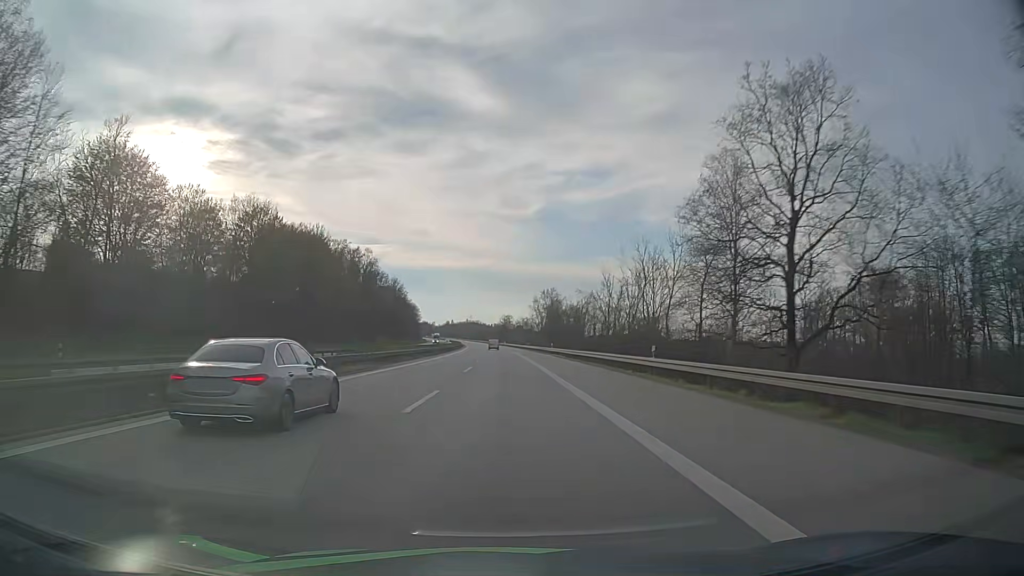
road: motorway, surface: asphalt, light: Day
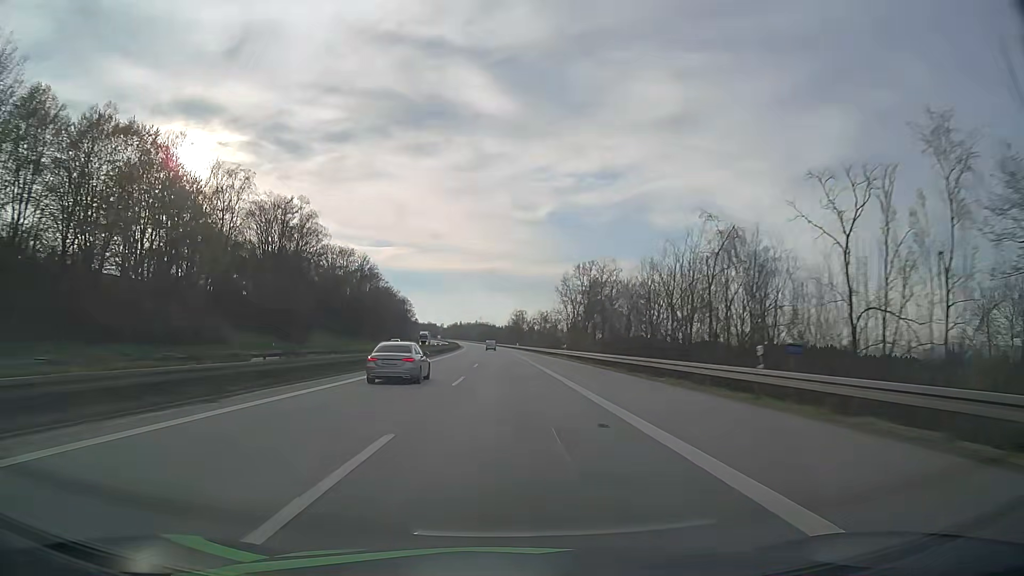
(-0.2, +63.5) m; -1°
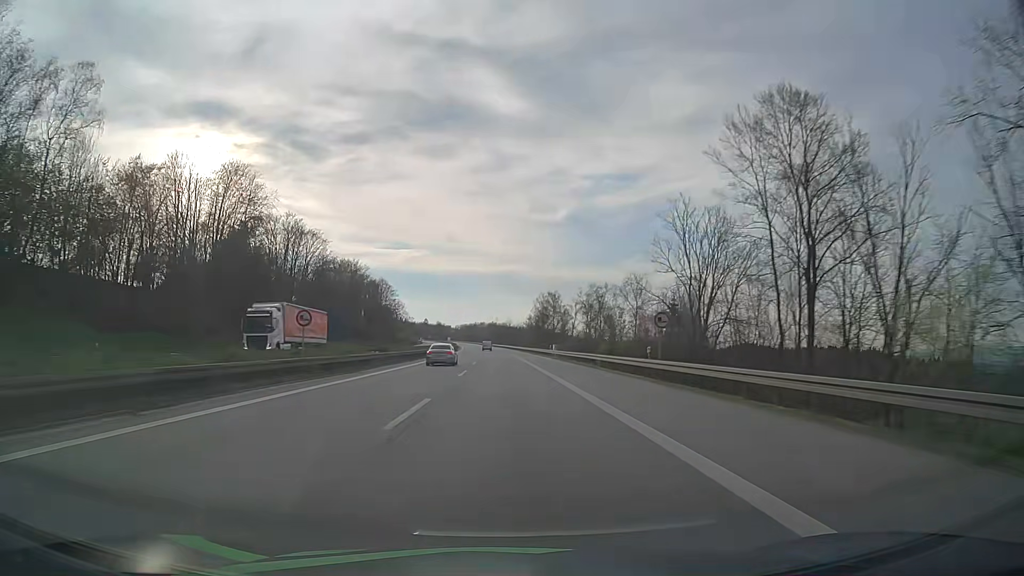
(-0.9, +83.7) m; -1°
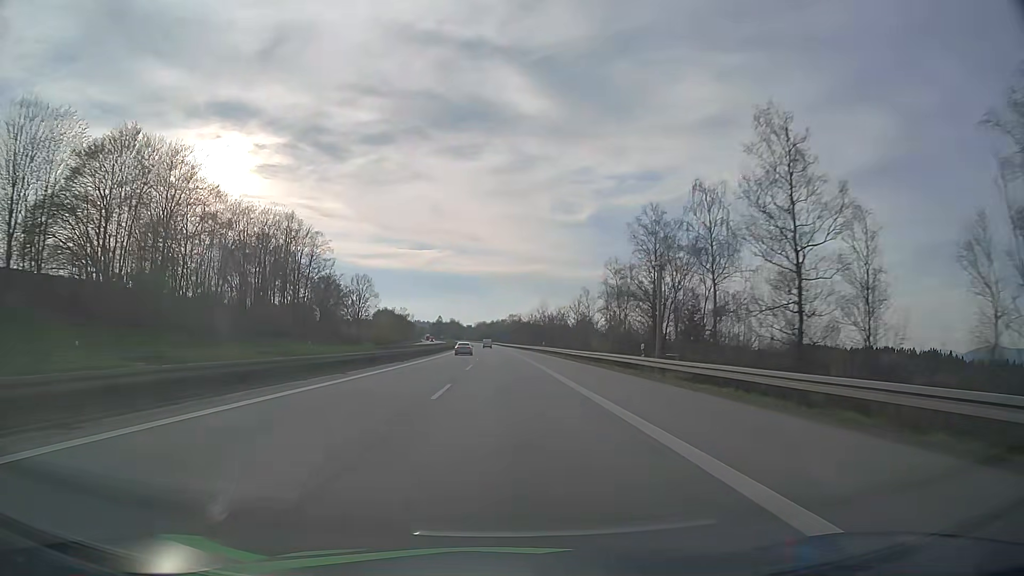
(-1.9, +103.1) m; -2°
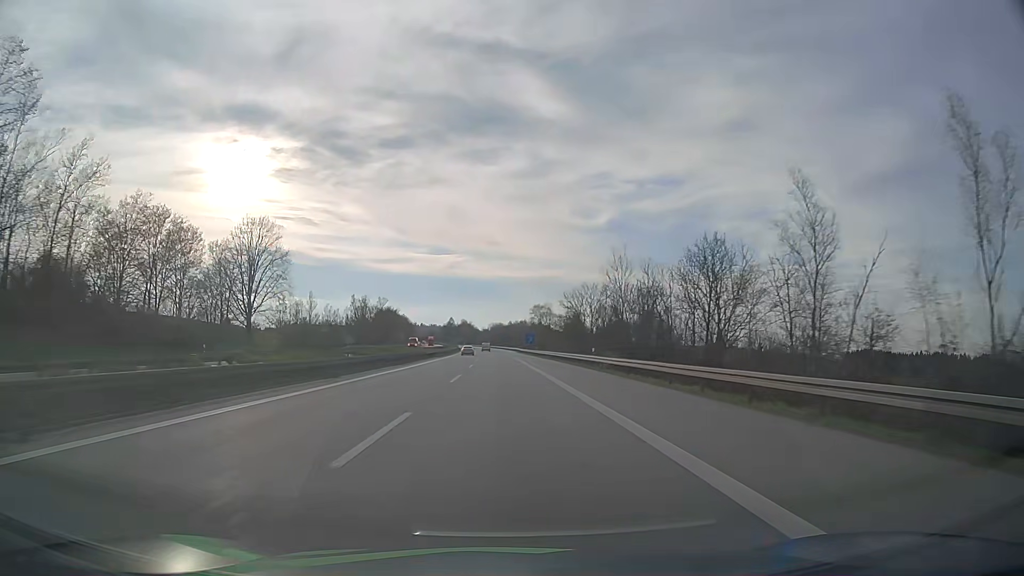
(-1.1, +81.3) m; -2°
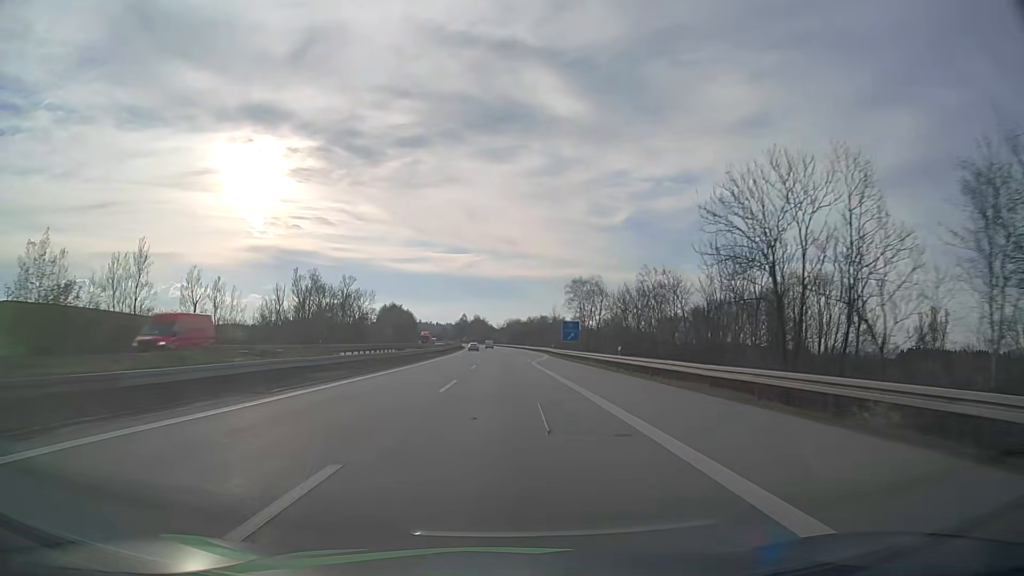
(-0.6, +60.3) m; -1°
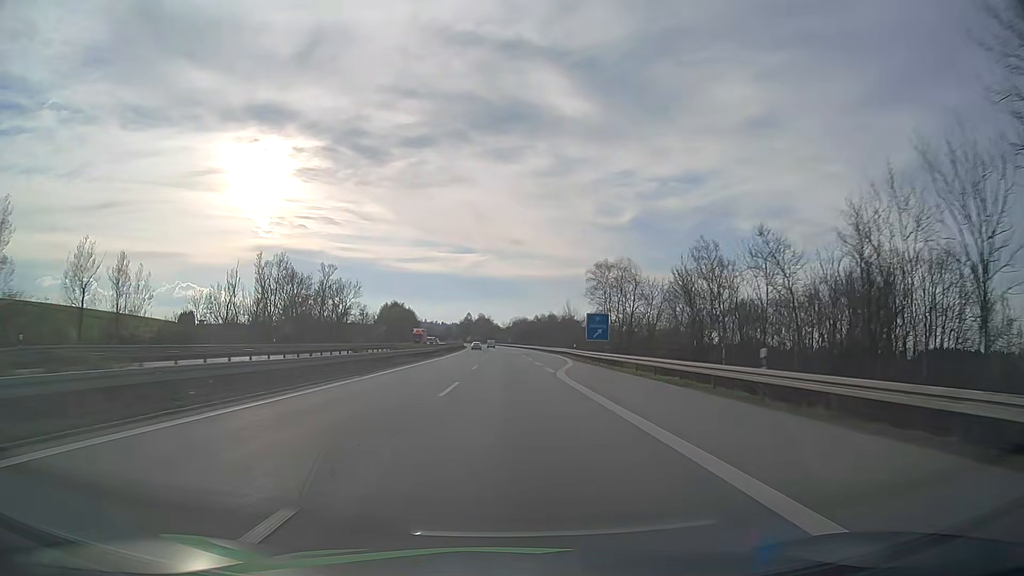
(-0.1, +20.0) m; -1°
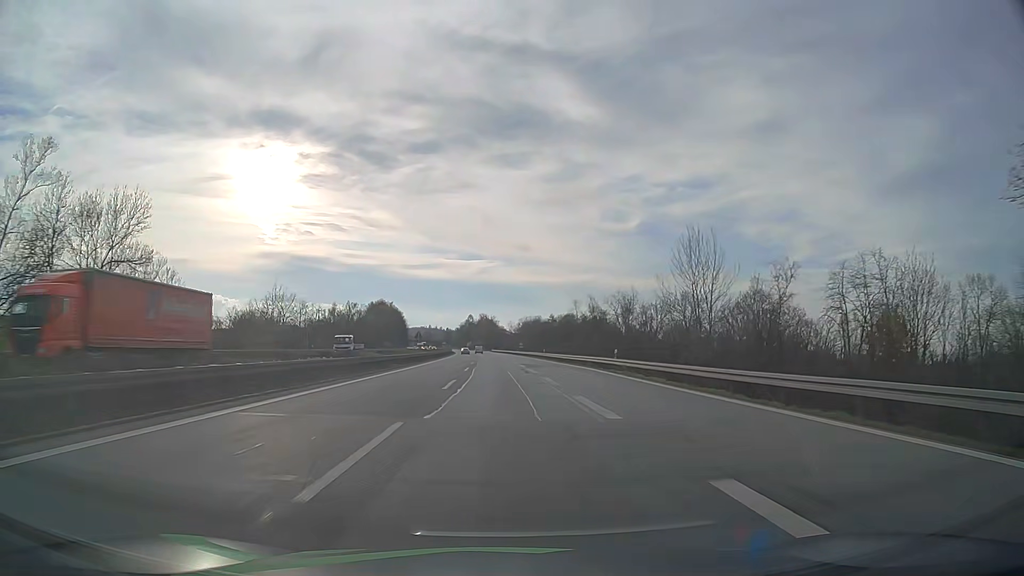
(-0.5, +79.7) m; 0°
(0, +10) (0, +20) (0, +30) (0, +40) (0, +50) (-1, +60) (-1, +70) (-1, +80) (-2, +90) (-2, +100) m
